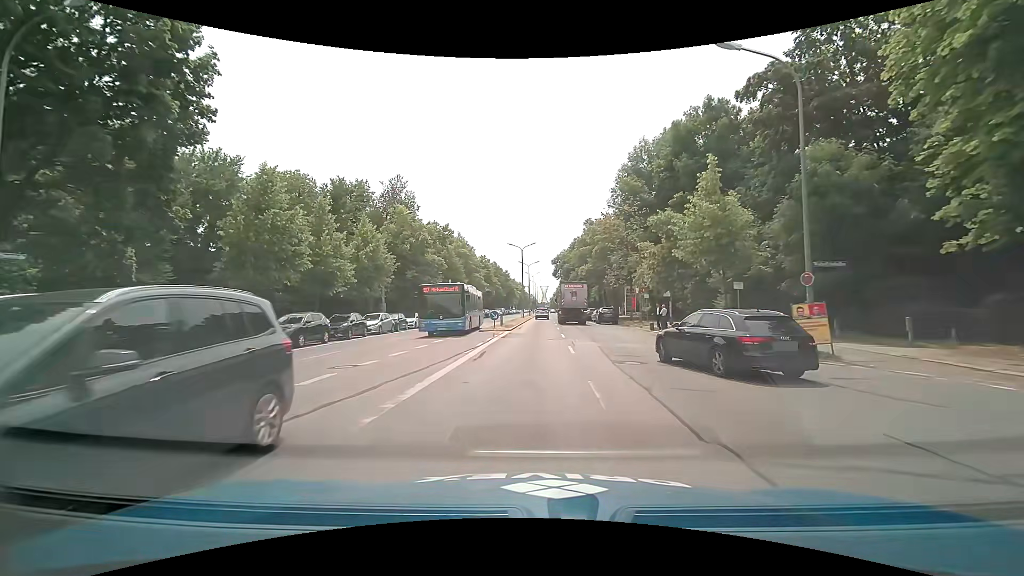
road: primary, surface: asphalt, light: Day
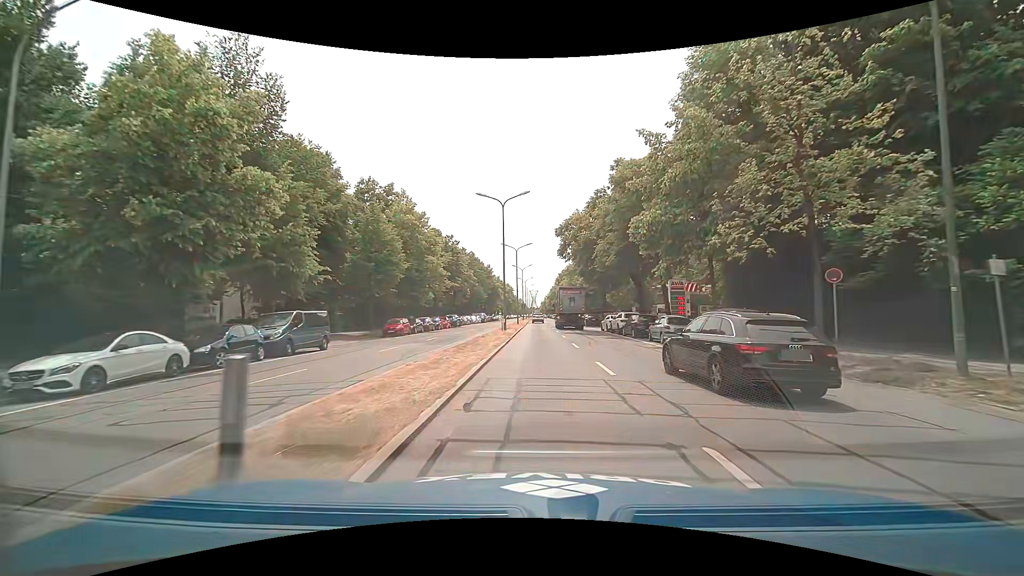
(+0.3, +32.1) m; +2°
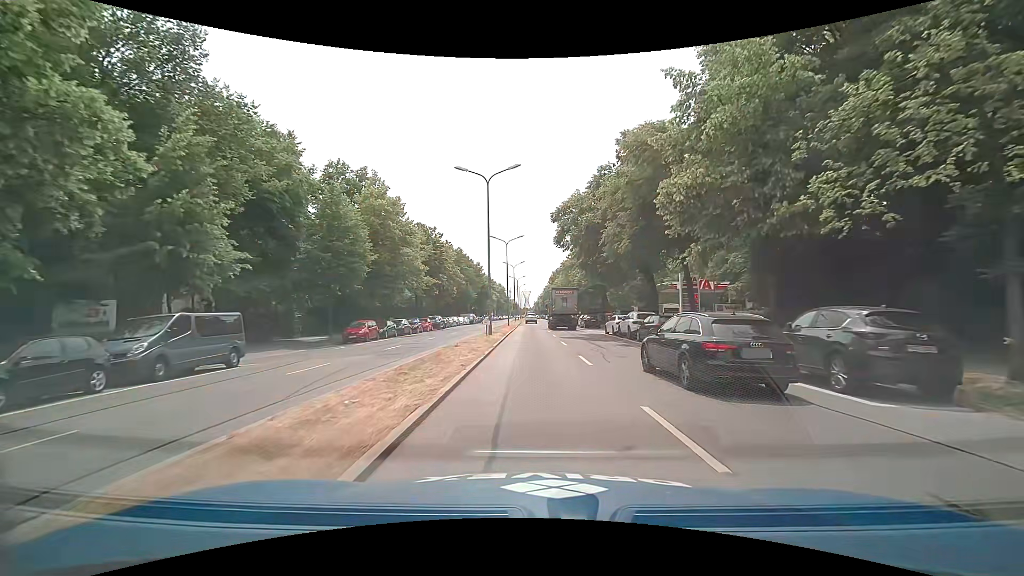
(0.0, +6.9) m; +1°
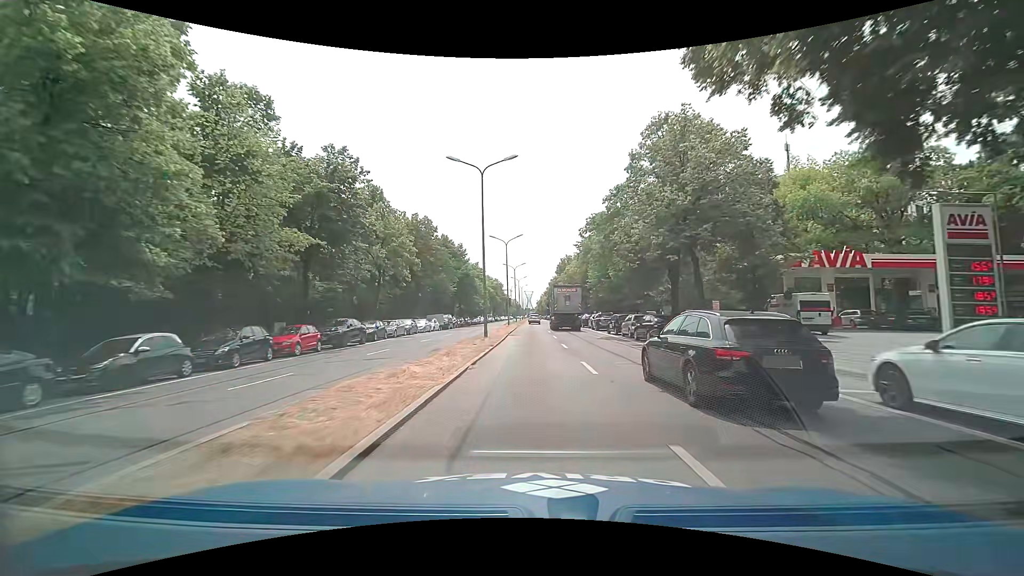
(-0.2, +30.0) m; -1°
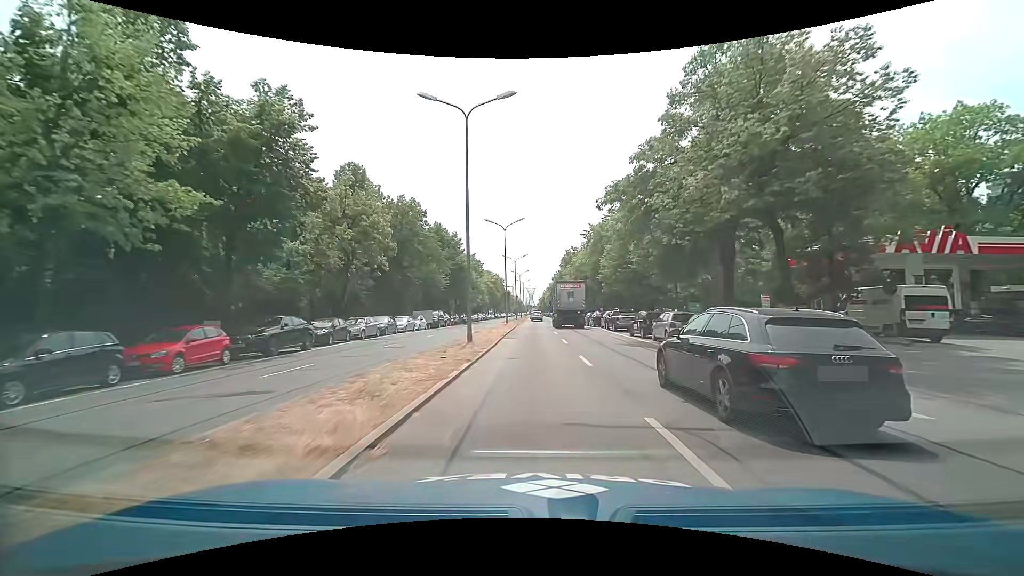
(0.0, +8.1) m; 0°
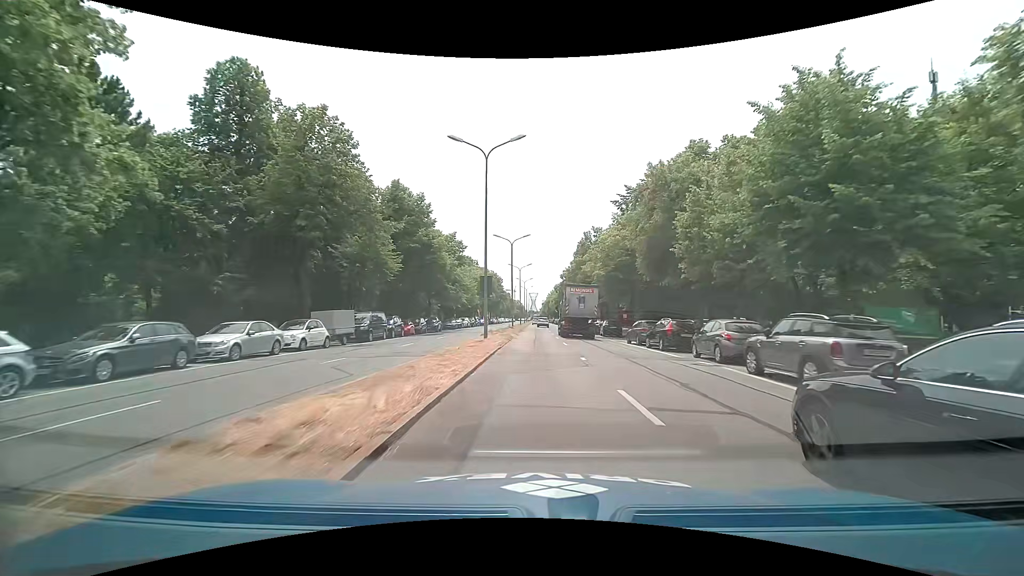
(-0.2, +24.6) m; 0°
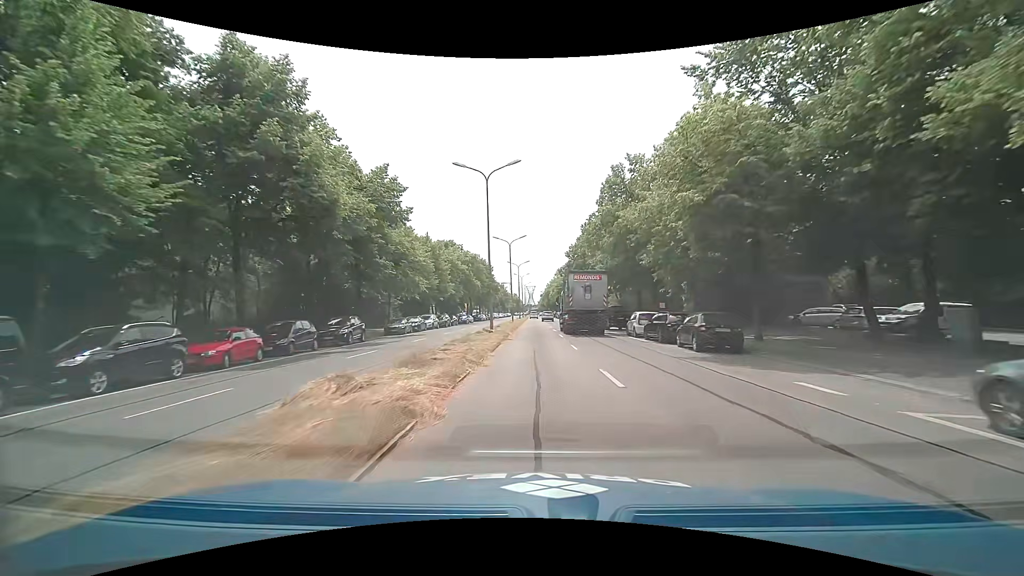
(-0.3, +25.4) m; -1°
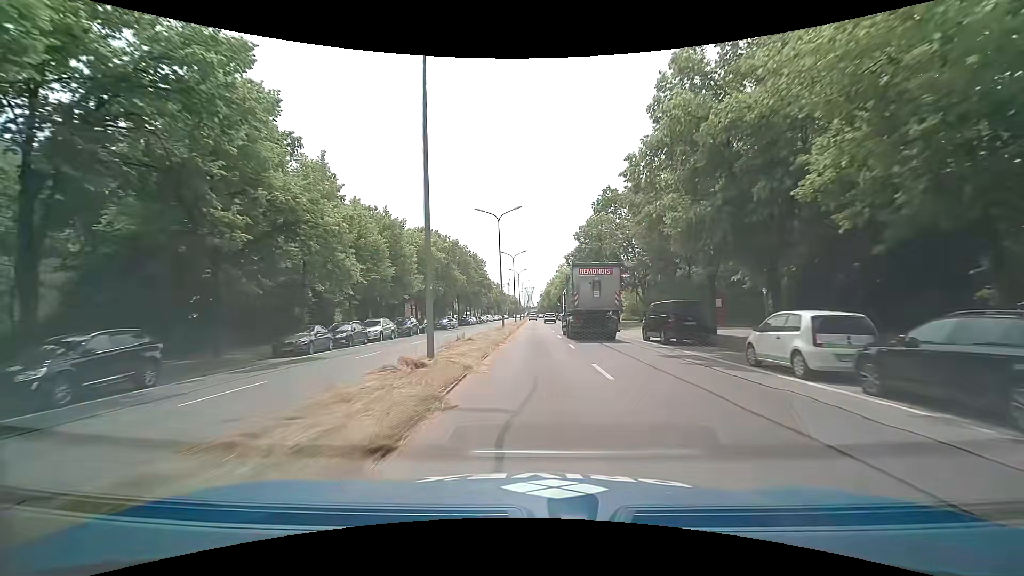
(0.0, +17.5) m; 0°
(0, +10) (0, +20) (0, +30) (0, +40) (0, +50) (-1, +60) (-1, +70) (-1, +80) (-1, +90) (-1, +100) m
